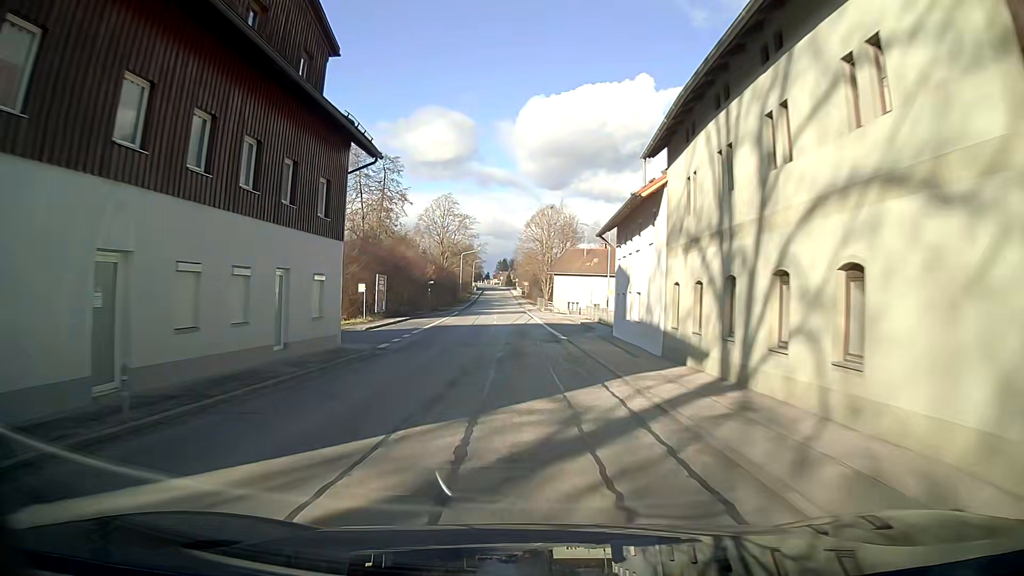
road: secondary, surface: asphalt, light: Day
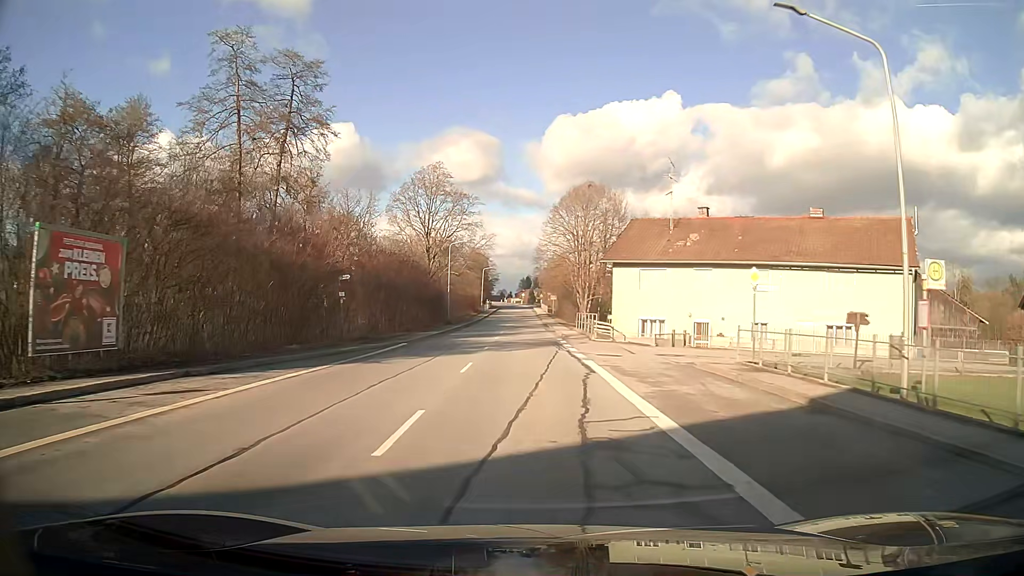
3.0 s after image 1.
(-0.7, +37.7) m; -2°
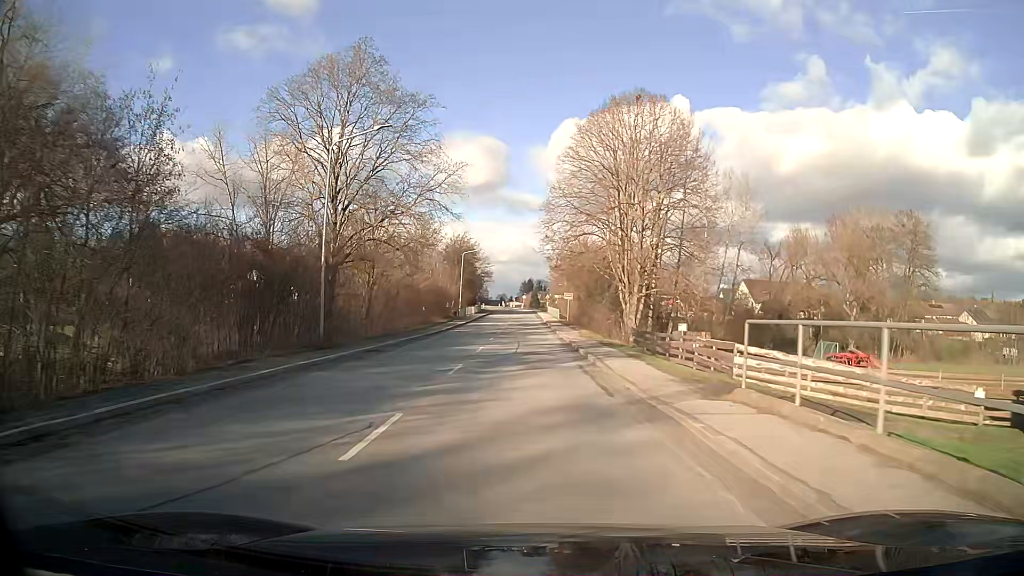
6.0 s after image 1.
(-0.2, +37.4) m; 0°
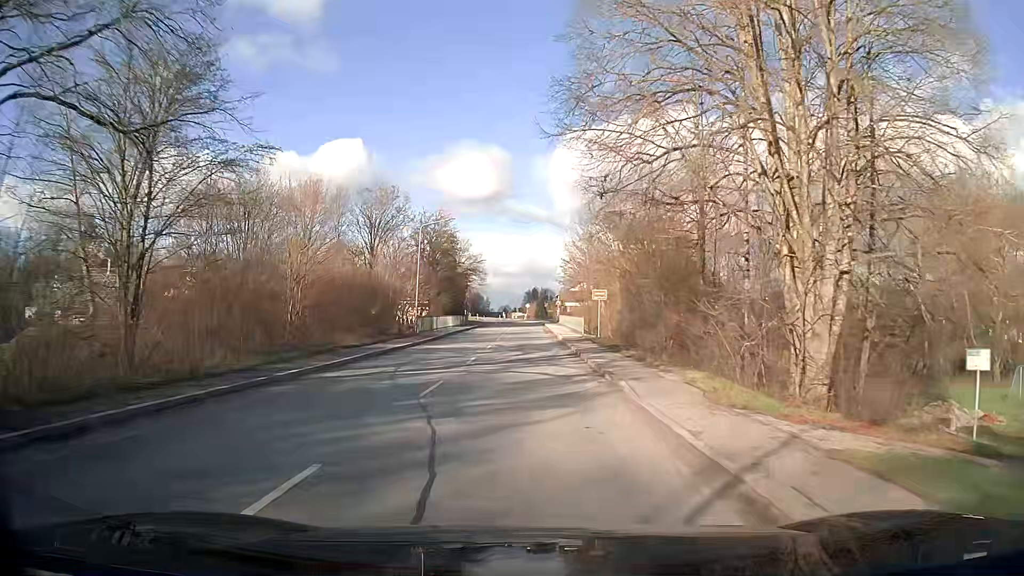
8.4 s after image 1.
(-0.1, +30.1) m; -1°
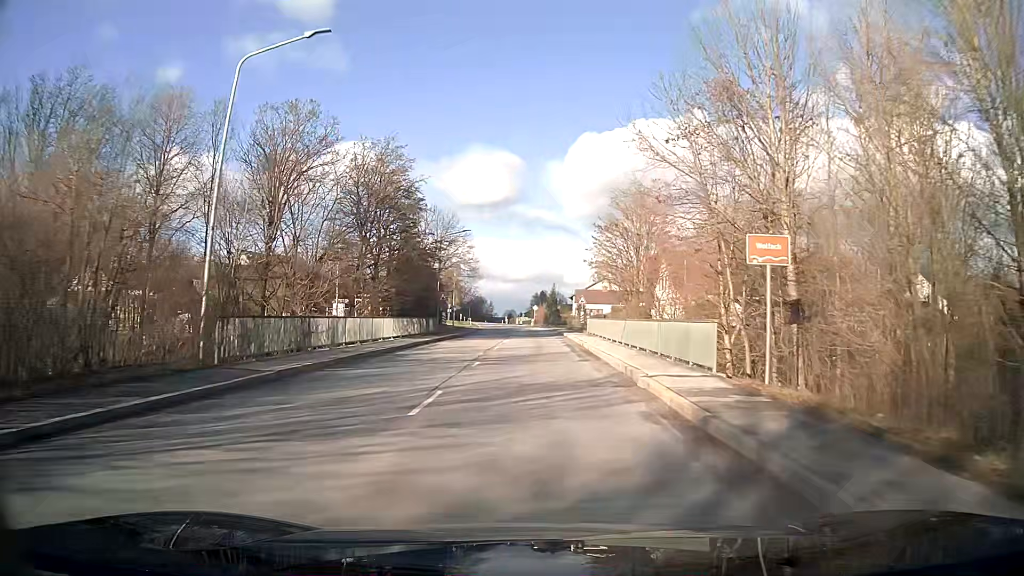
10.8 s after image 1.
(-0.7, +30.0) m; 0°
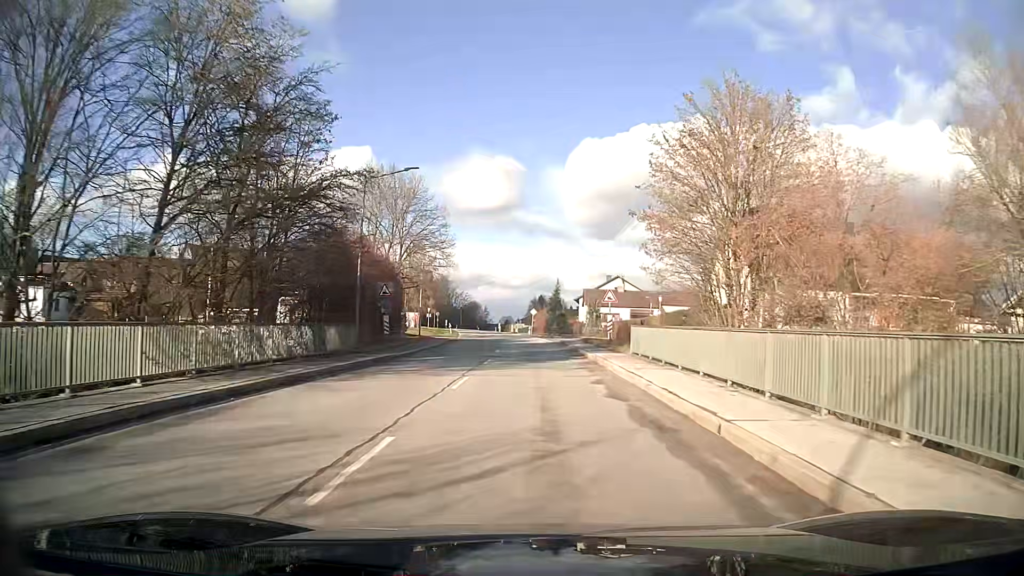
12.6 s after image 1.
(0.0, +22.5) m; 0°
